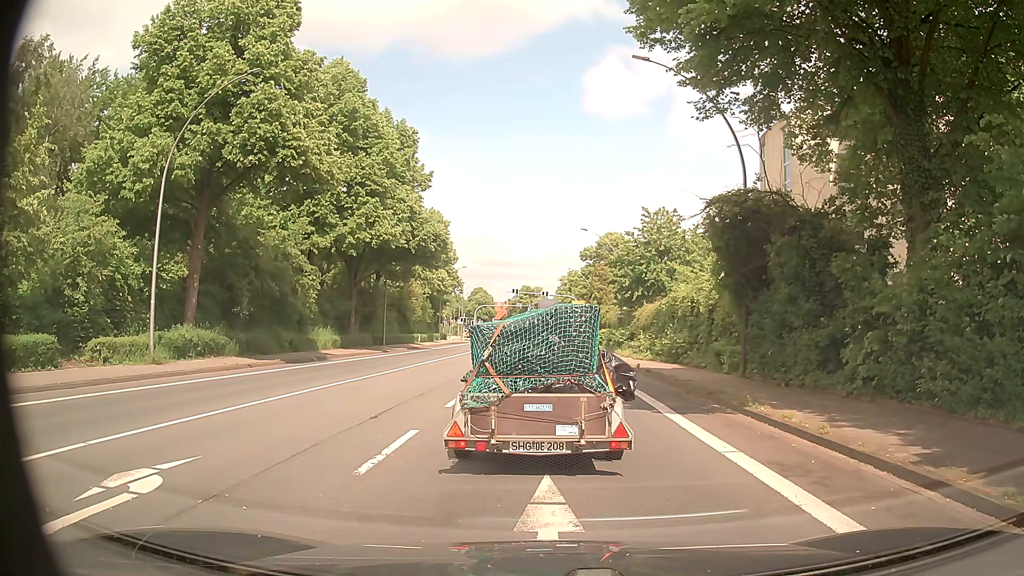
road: primary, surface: asphalt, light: Day
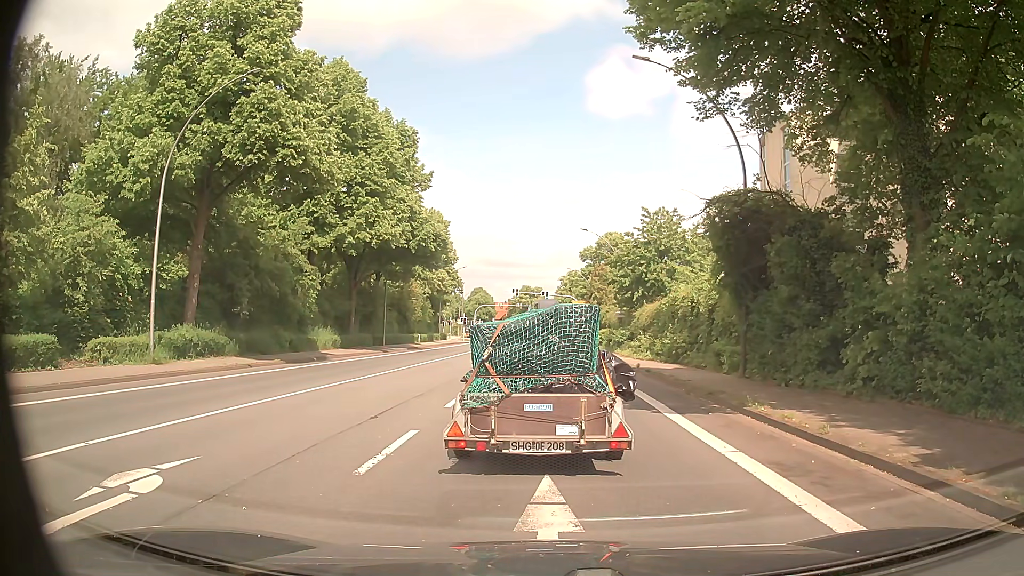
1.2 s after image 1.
(0.0, 0.0) m; 0°
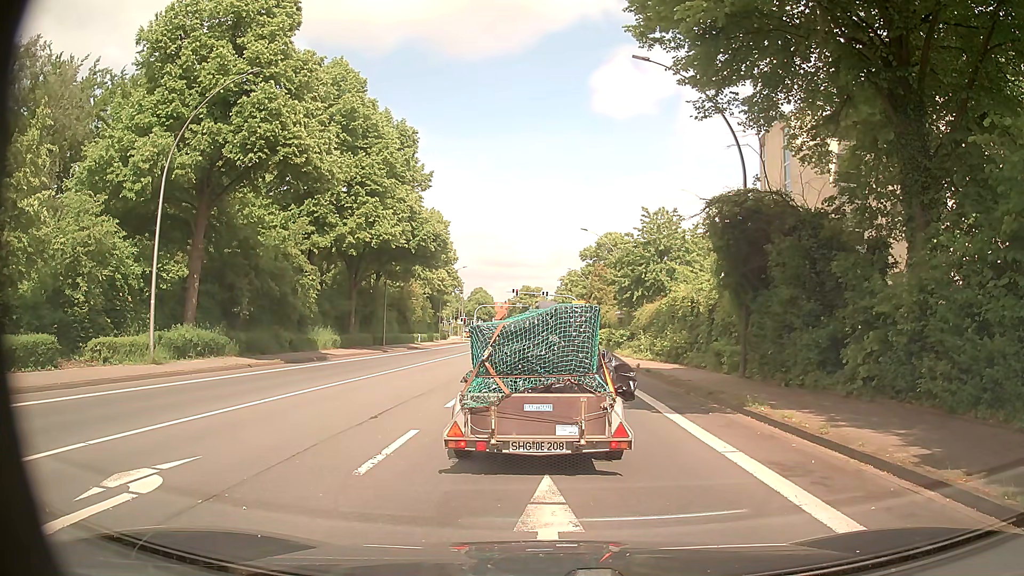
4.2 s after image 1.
(0.0, 0.0) m; 0°
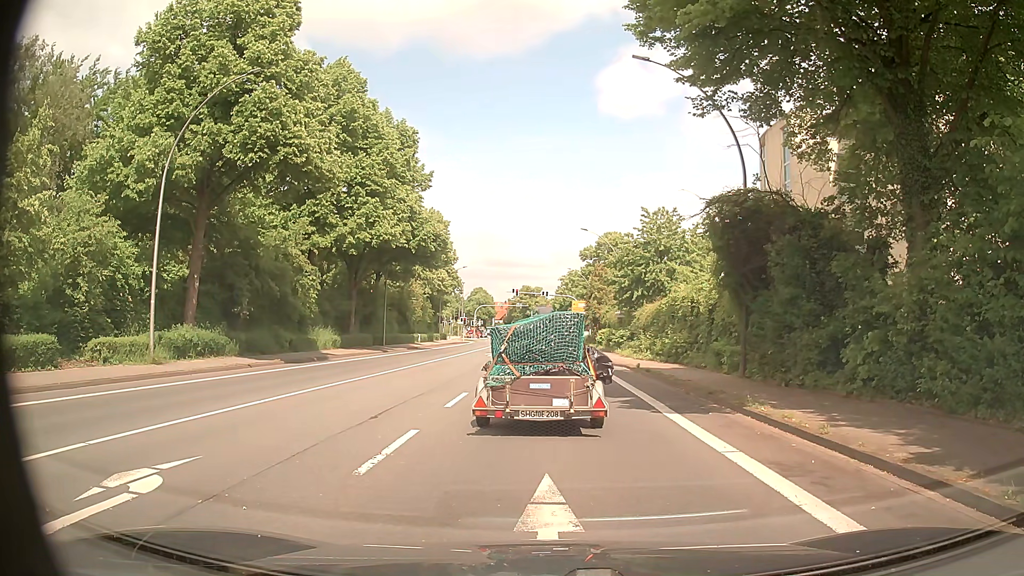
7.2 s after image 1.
(0.0, 0.0) m; 0°
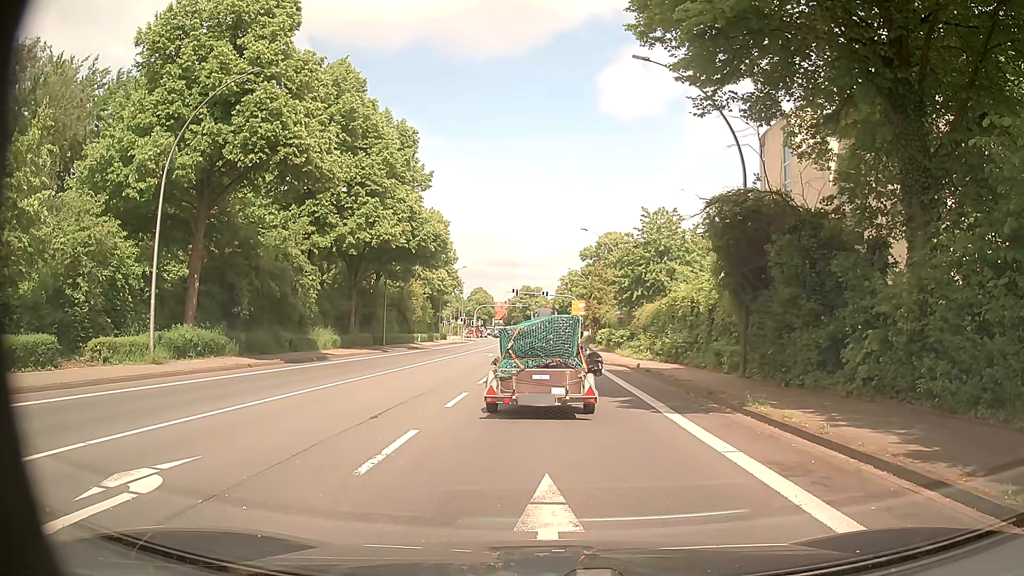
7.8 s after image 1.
(0.0, 0.0) m; 0°
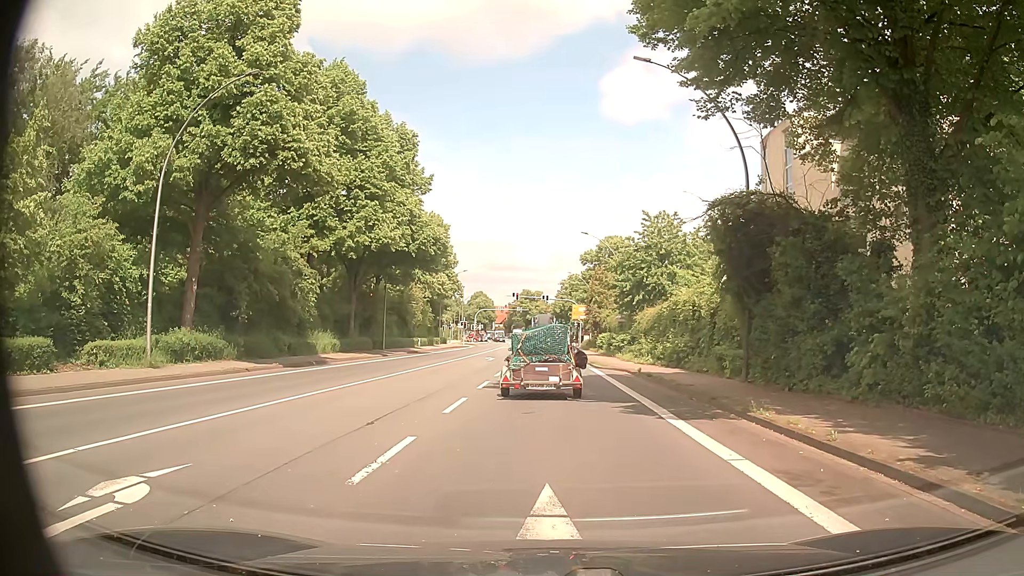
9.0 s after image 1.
(0.0, +0.3) m; 0°
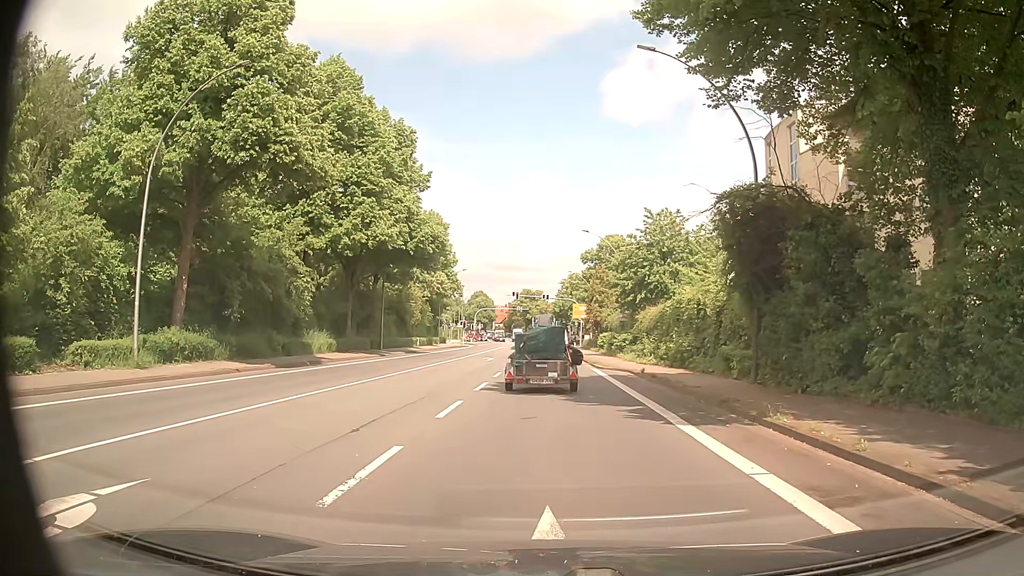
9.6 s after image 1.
(0.0, +1.0) m; +2°
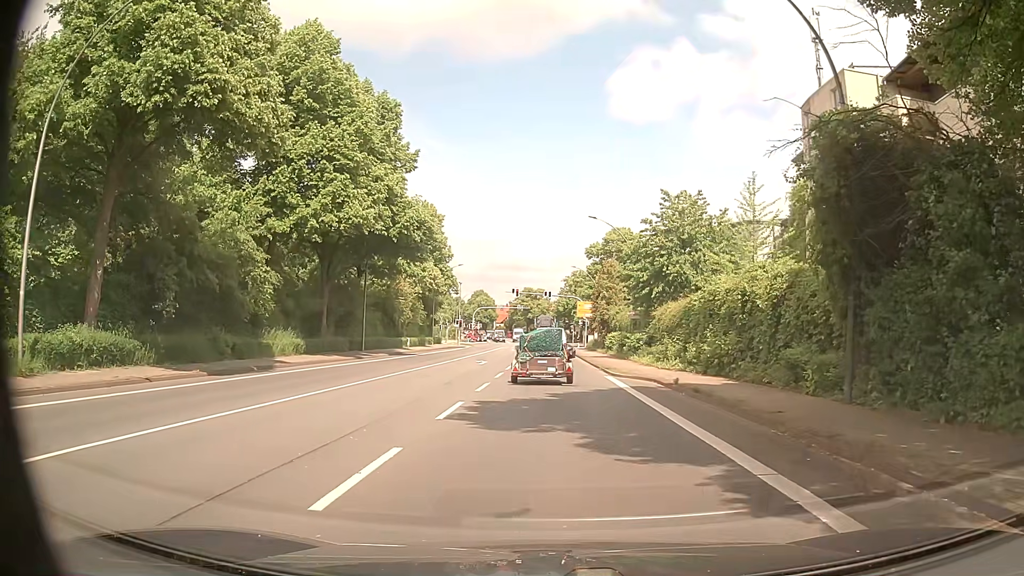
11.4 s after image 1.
(-0.3, +6.6) m; -1°
(0, +10) (0, +20) (0, +30) (-1, +40) (-1, +50) (-1, +60) (-1, +70) (-1, +80) (-1, +90) (-2, +100) m
